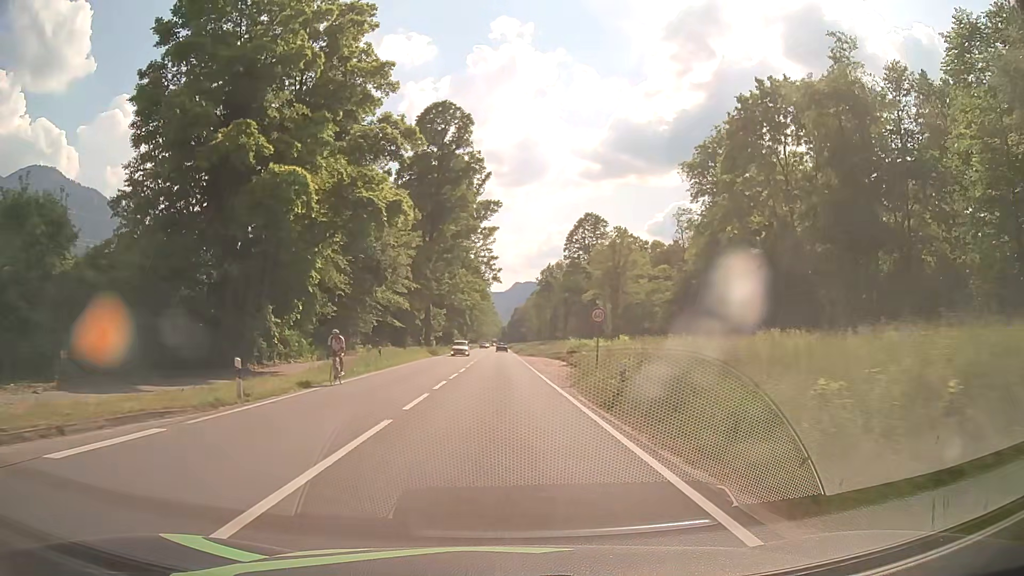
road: primary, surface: asphalt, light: Day
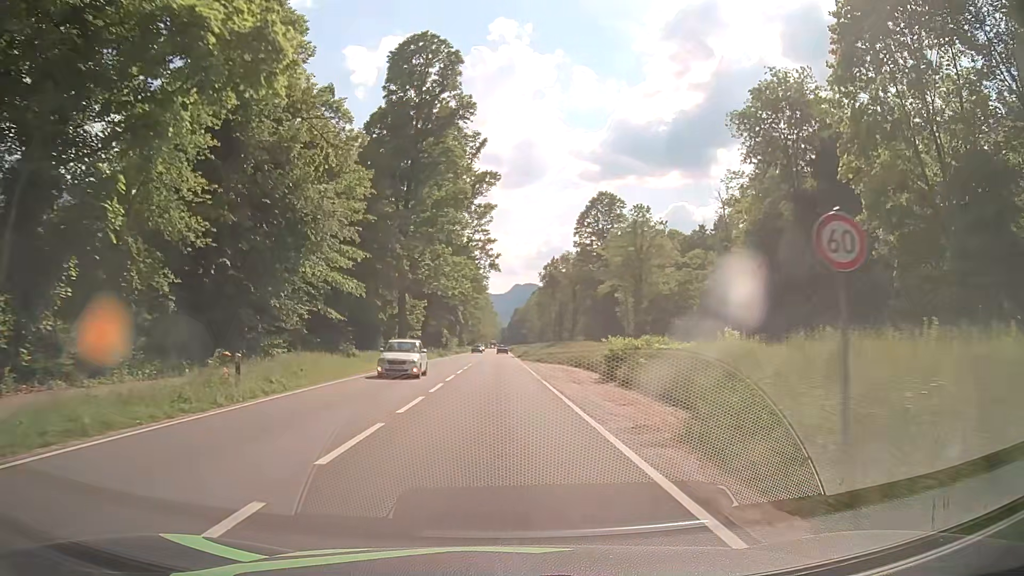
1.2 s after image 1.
(+0.1, +18.2) m; 0°
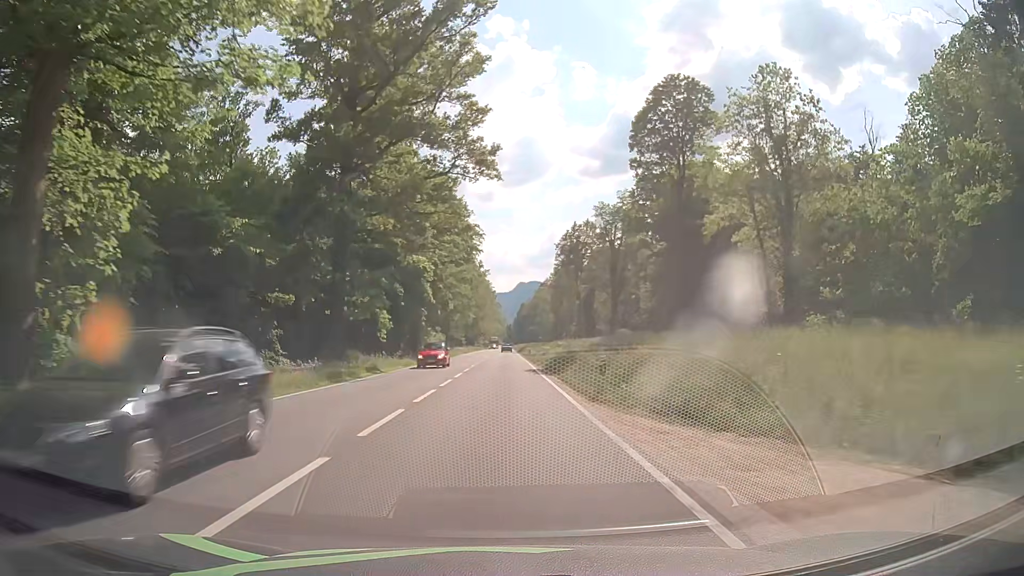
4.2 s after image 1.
(0.0, +45.6) m; 0°
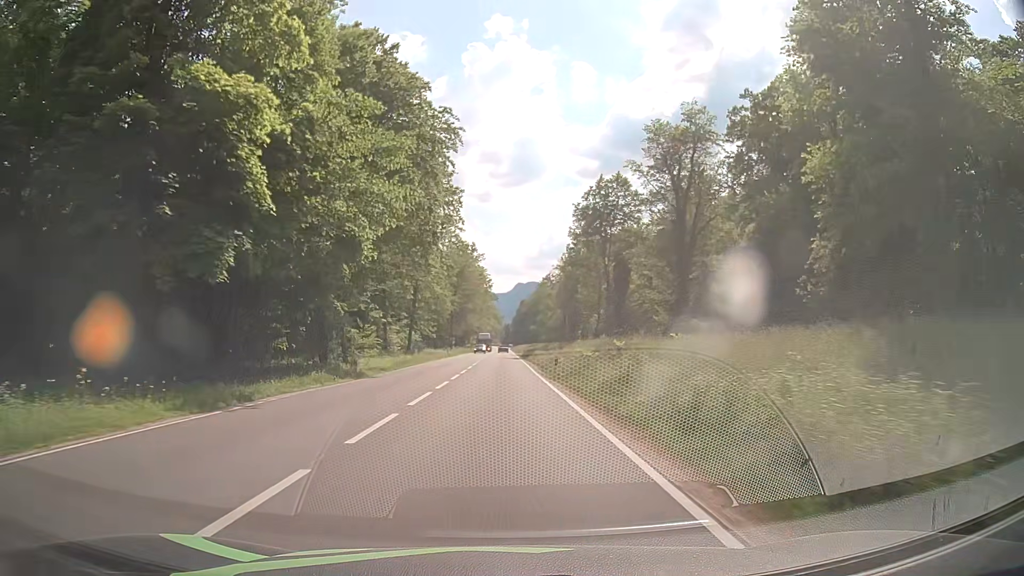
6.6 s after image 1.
(0.0, +36.5) m; 0°
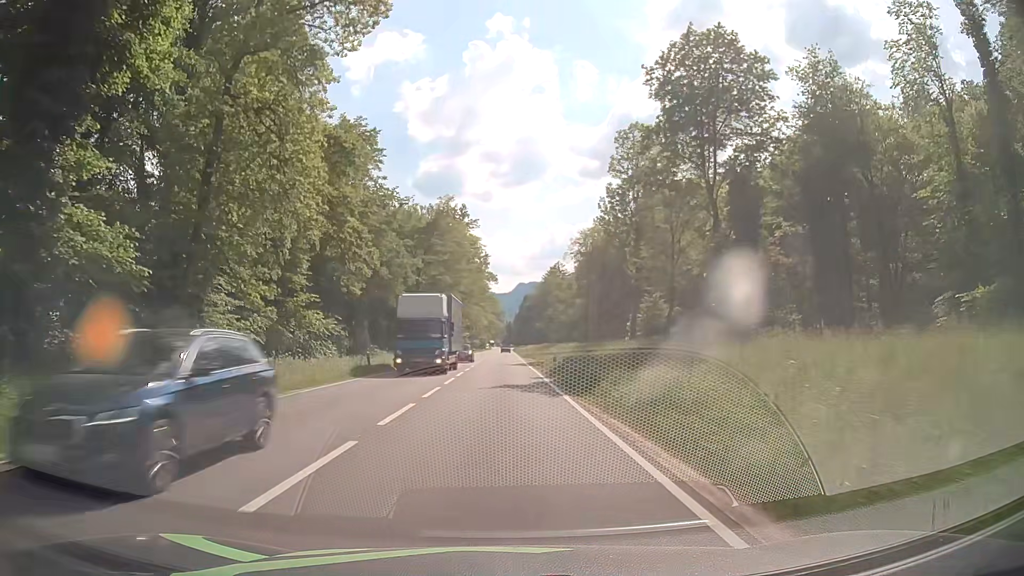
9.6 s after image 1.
(-0.1, +45.7) m; 0°
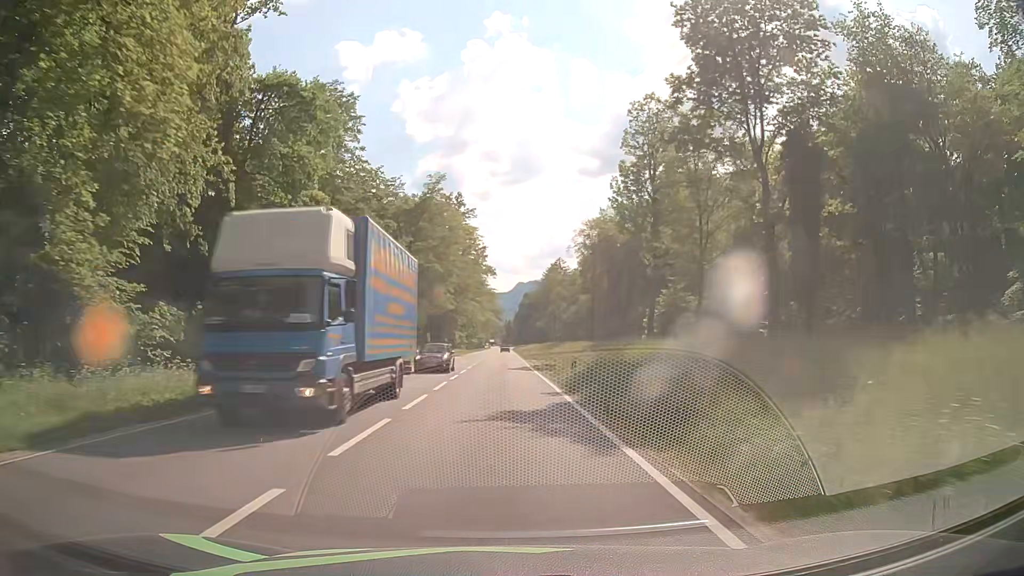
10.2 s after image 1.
(0.0, +9.1) m; -1°
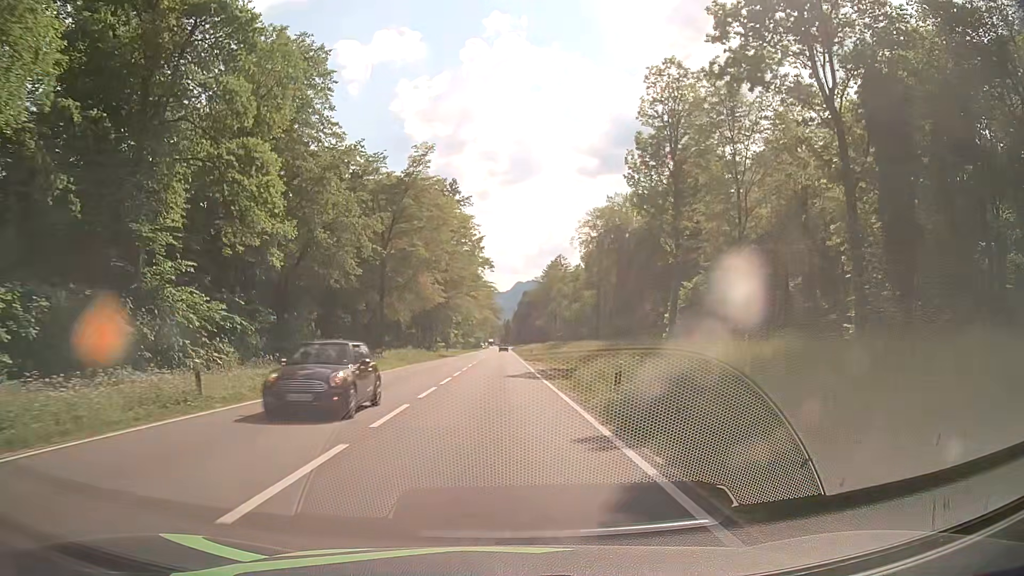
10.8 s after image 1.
(+0.1, +9.1) m; +1°
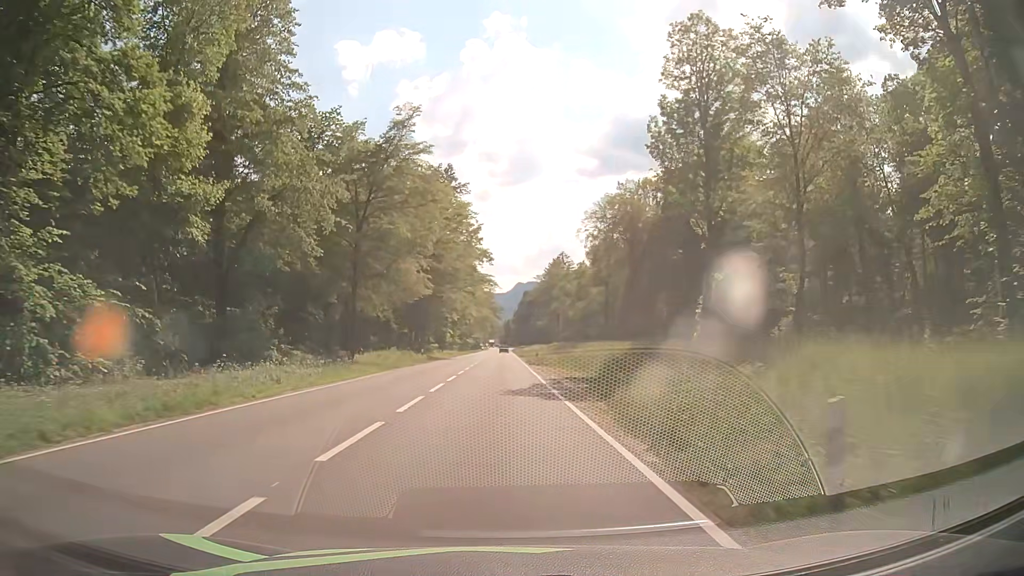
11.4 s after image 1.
(-0.1, +9.1) m; -1°
(0, +10) (0, +20) (0, +30) (0, +40) (0, +50) (0, +60) (0, +70) (0, +80) (0, +90) (0, +100) m
